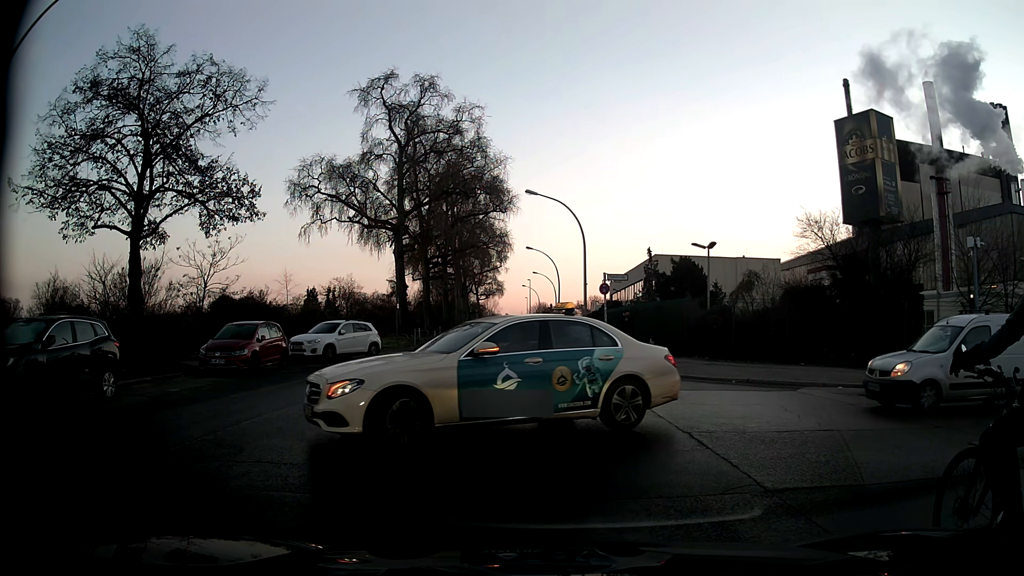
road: residential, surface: asphalt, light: Day
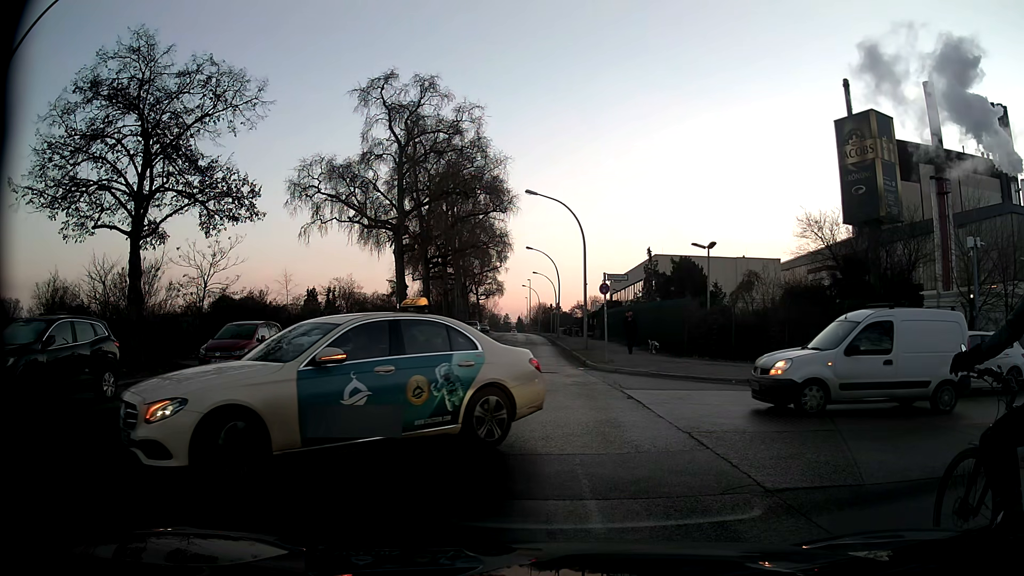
(0.0, 0.0) m; 0°
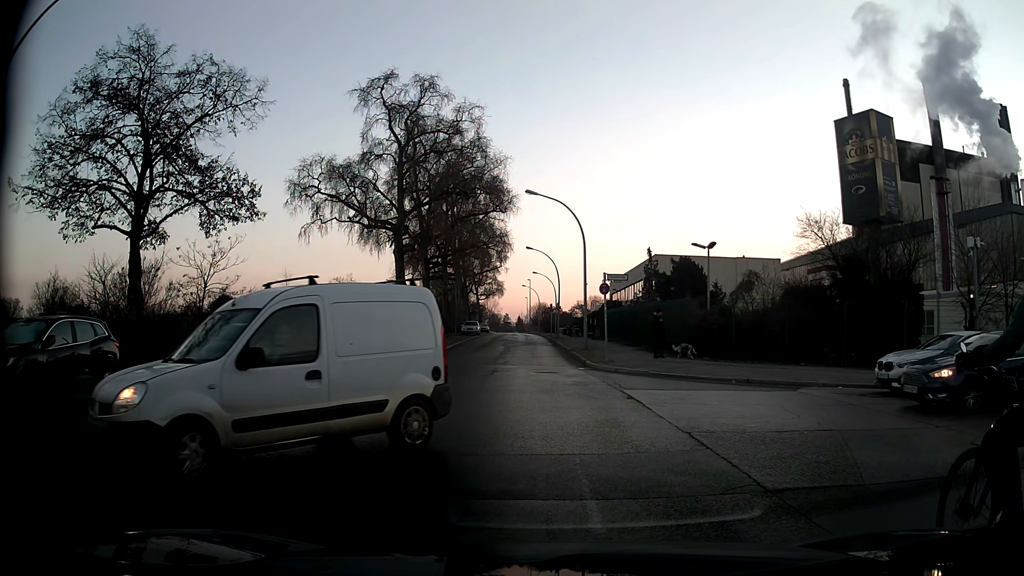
(0.0, 0.0) m; 0°
(0, +10) (-1, +20) (-1, +30) (-2, +40) (-2, +50) (-3, +60) (-3, +70) (-4, +80) (-5, +90) (-6, +100) m
